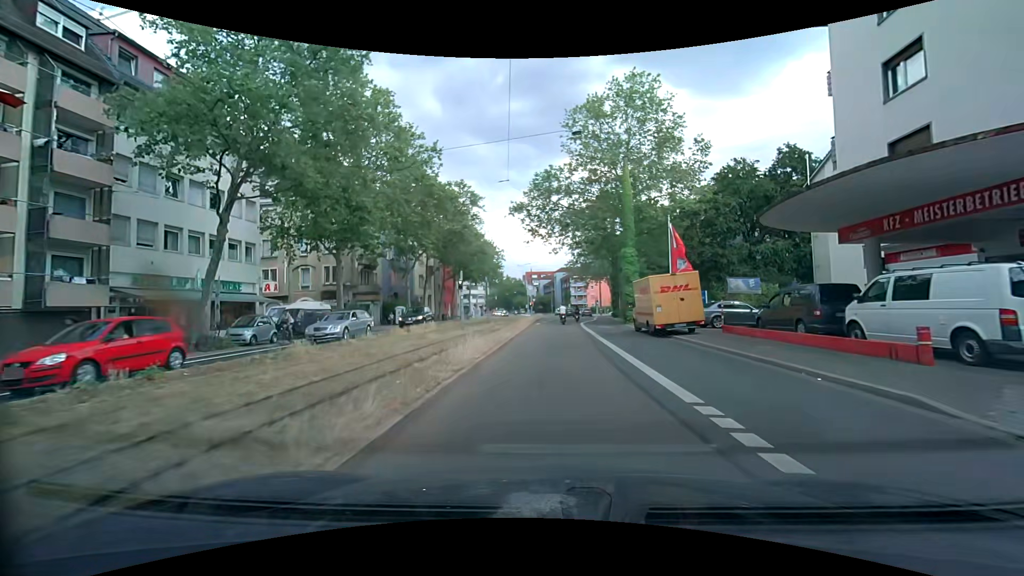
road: secondary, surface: asphalt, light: Day
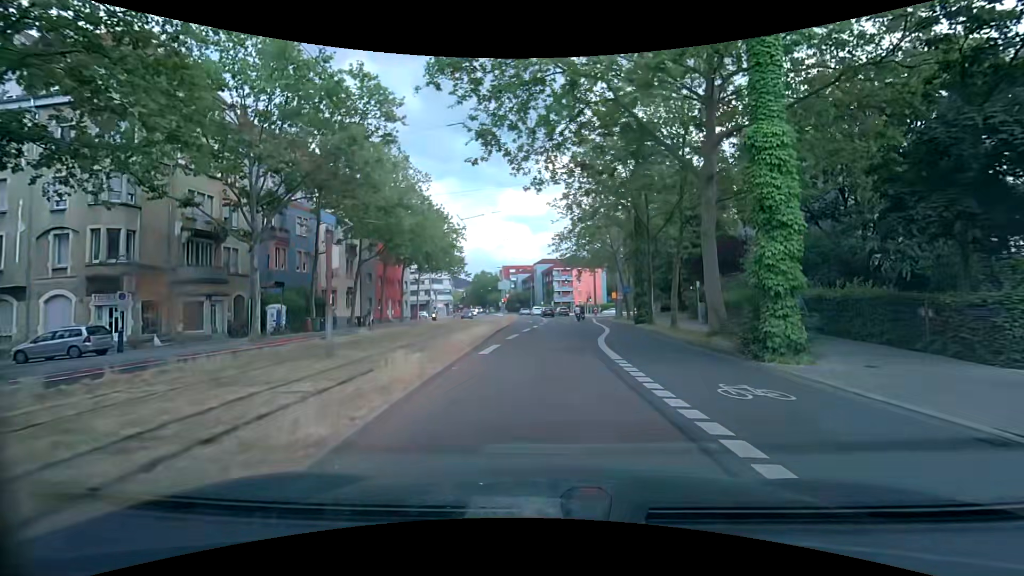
(+0.4, +25.5) m; +3°
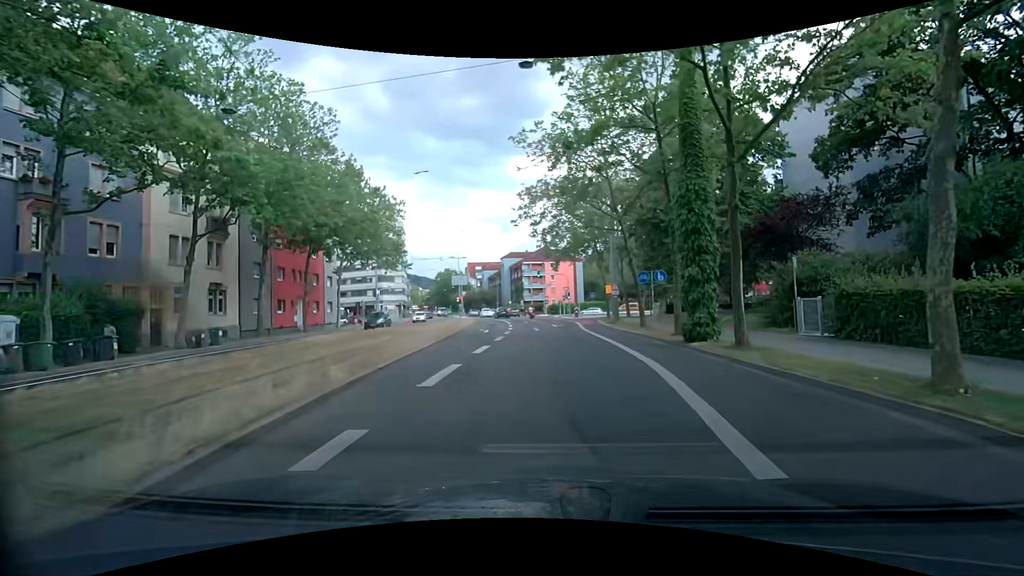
(+0.1, +17.3) m; +4°
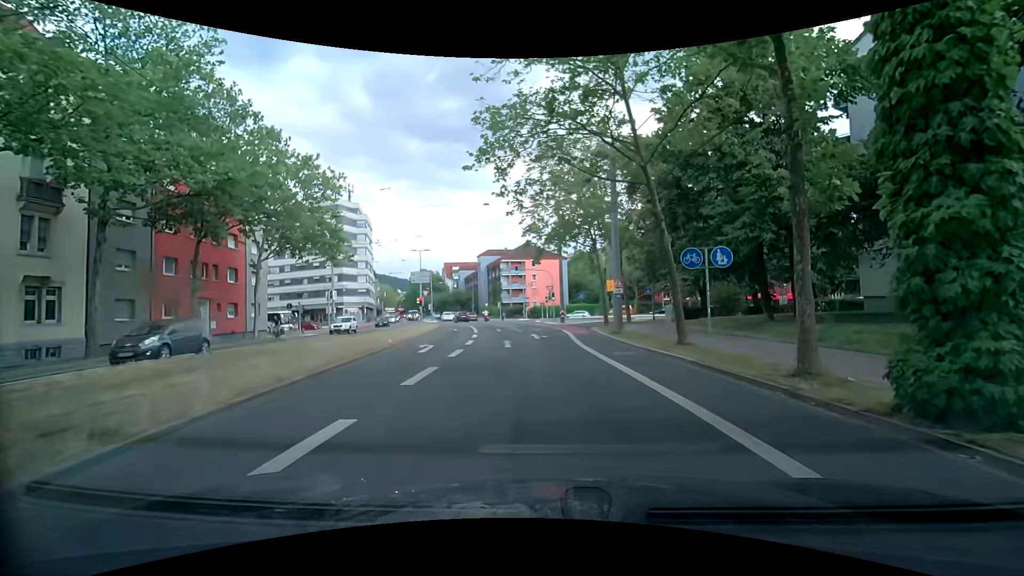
(0.0, +11.0) m; +1°
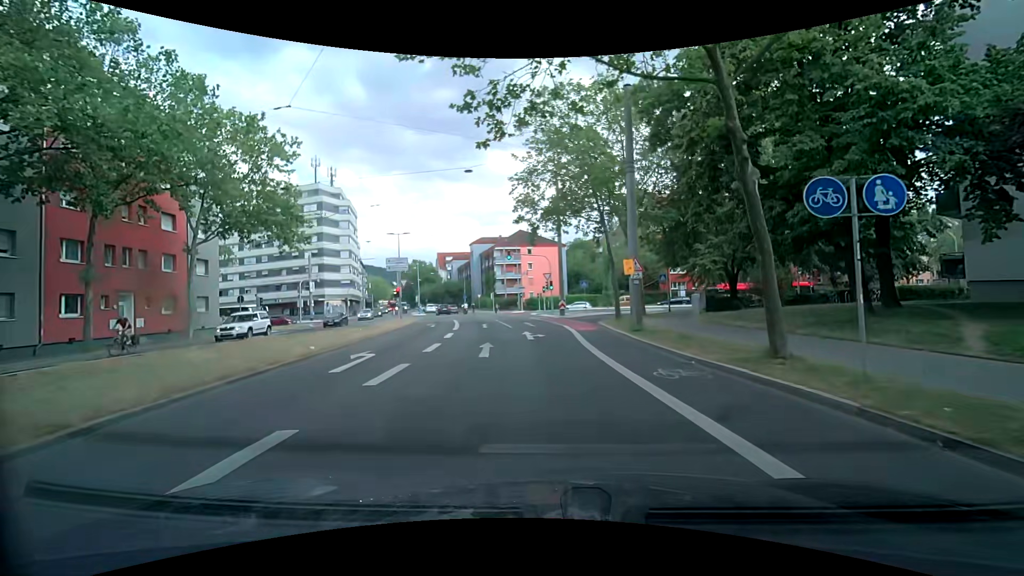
(0.0, +6.9) m; +1°
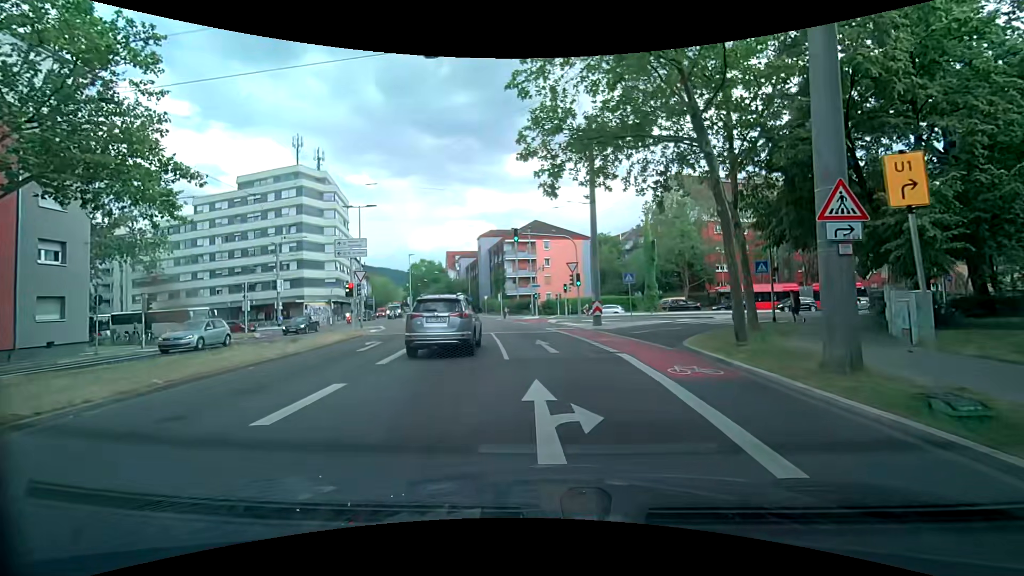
(-0.6, +14.5) m; -3°
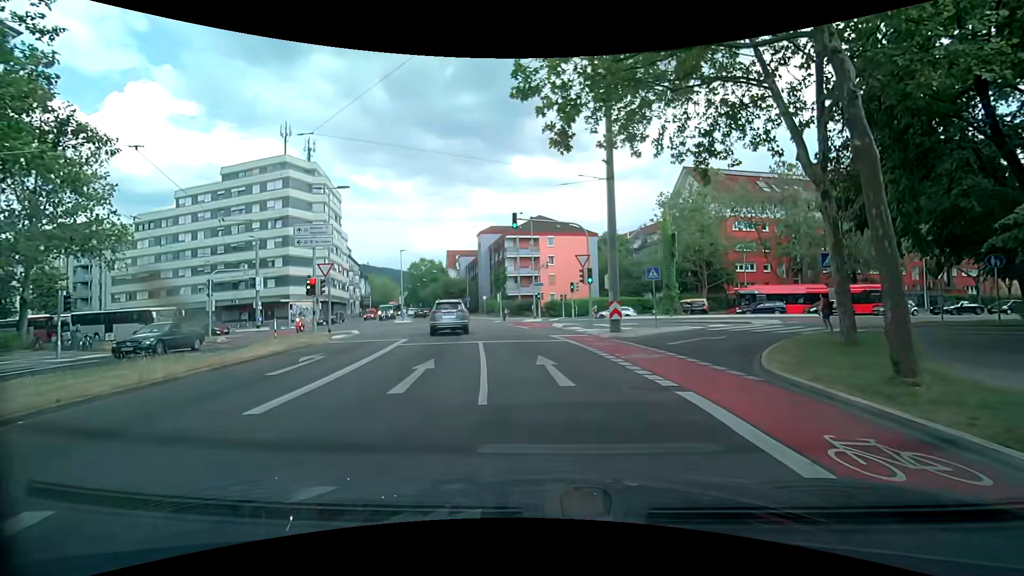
(0.0, +5.4) m; 0°
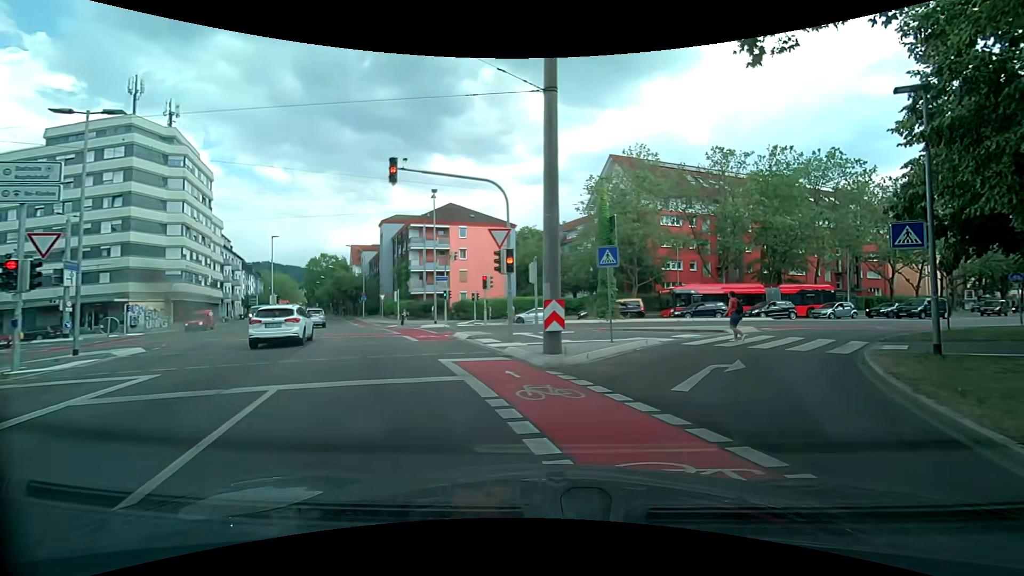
(+0.3, +9.3) m; +11°
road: secondary_link
(+2, +10) (+7, +18) (+13, +26) (+20, +33) (+28, +40) (+36, +46) (+43, +52) (+51, +59) (+58, +66) (+66, +72) m
